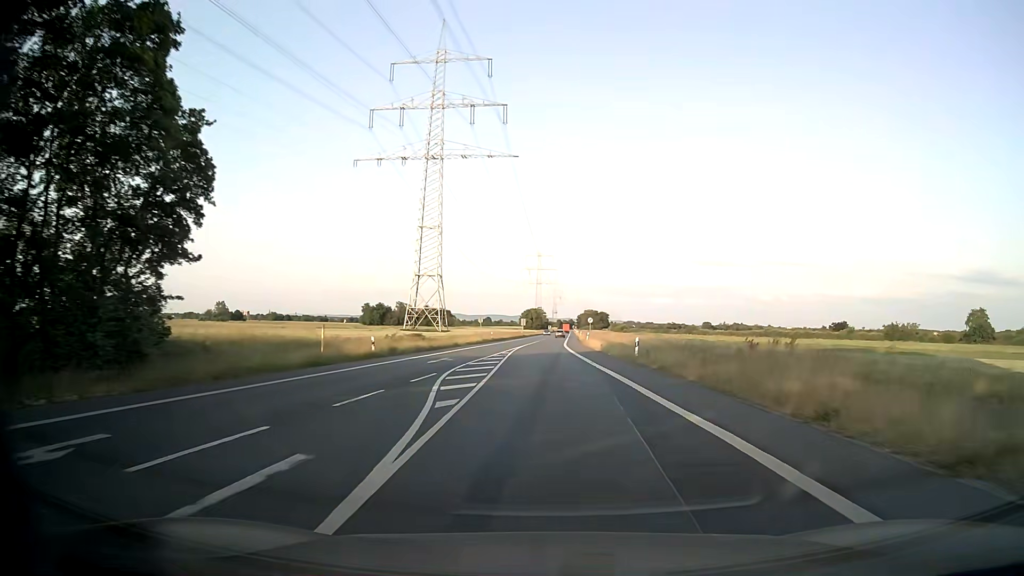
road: secondary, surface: asphalt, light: Day
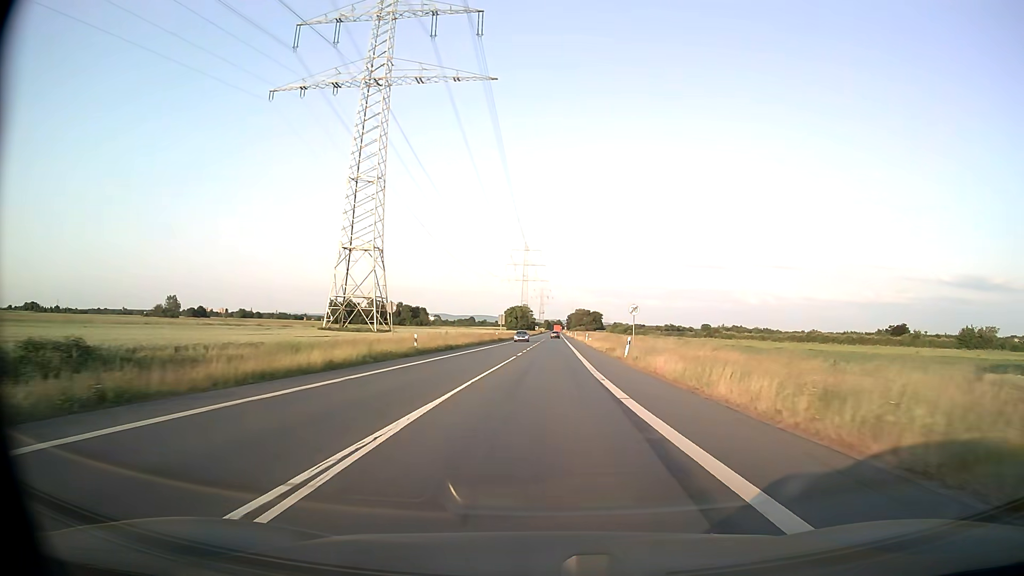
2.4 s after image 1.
(0.0, +45.6) m; +1°
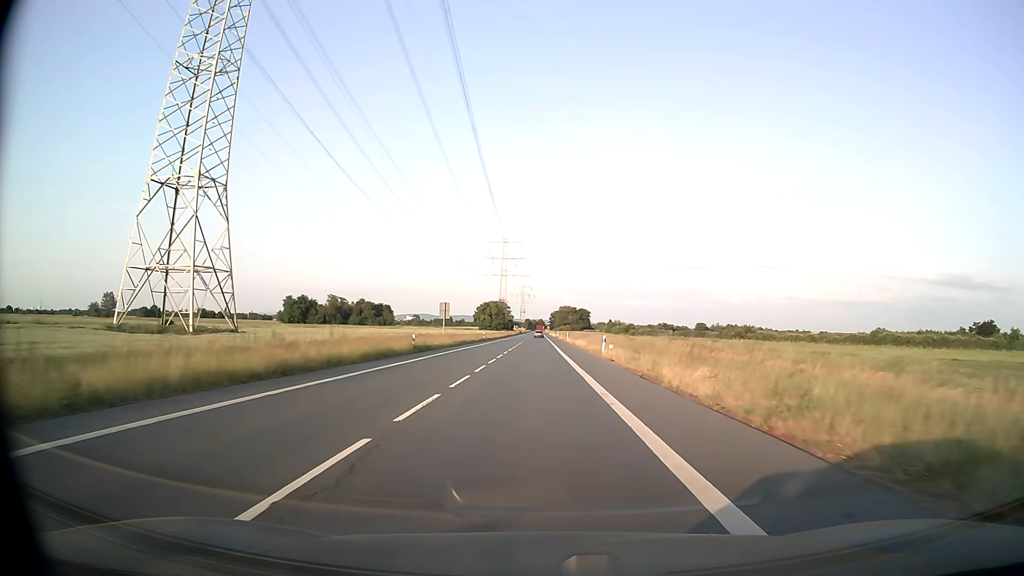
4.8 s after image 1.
(+0.9, +46.2) m; +2°
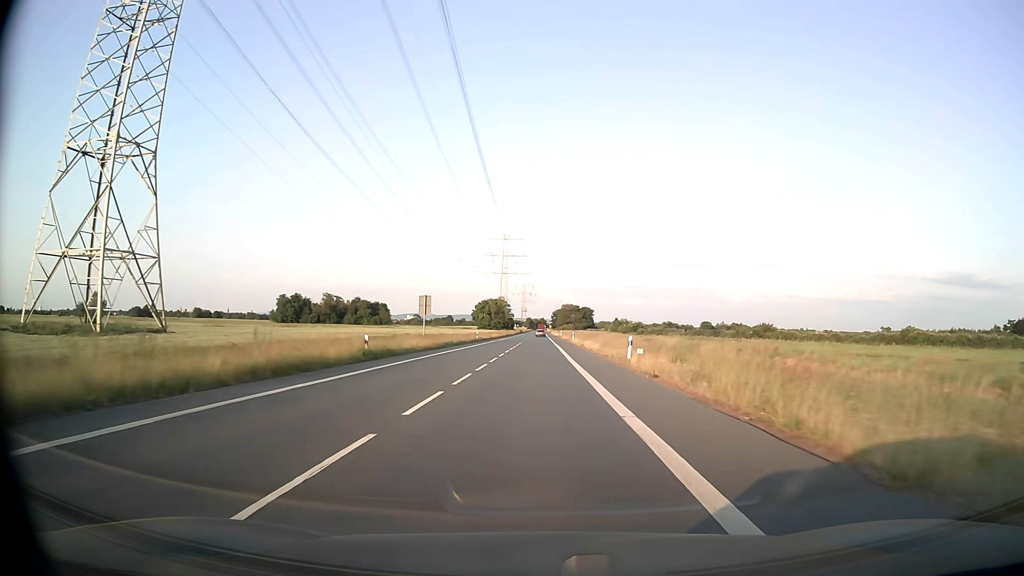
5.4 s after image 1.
(0.0, +11.7) m; 0°
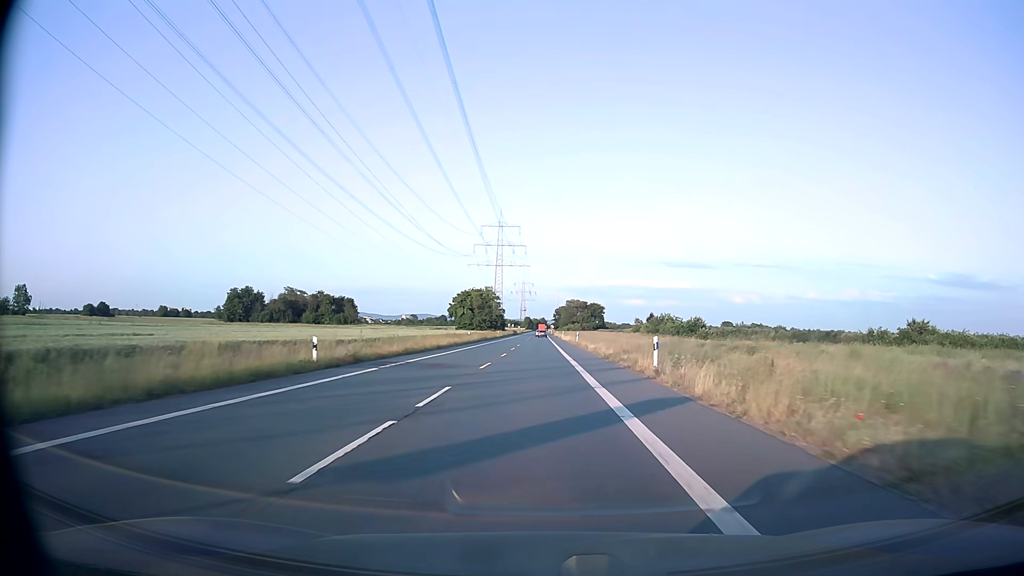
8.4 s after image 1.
(0.0, +58.9) m; 0°
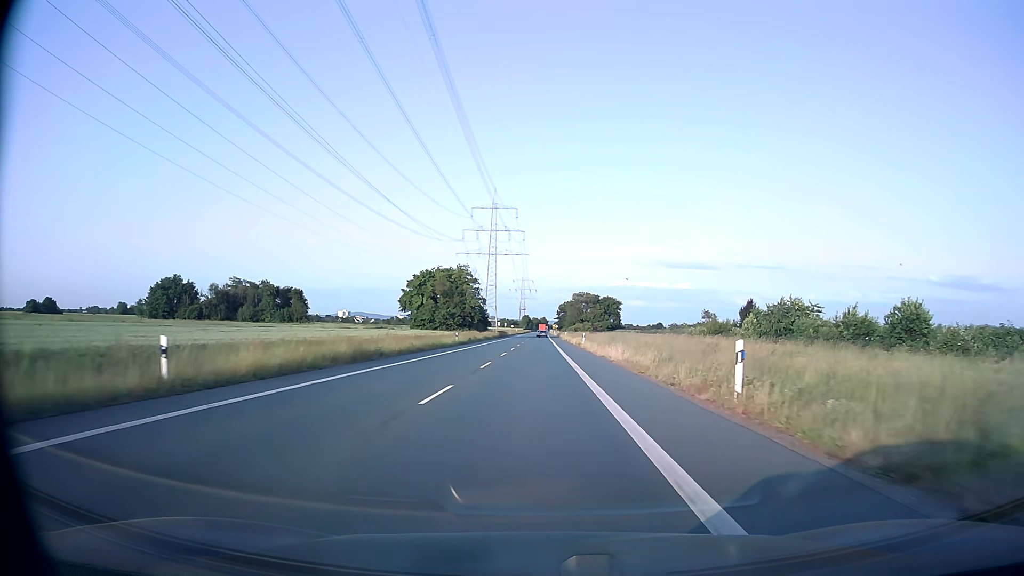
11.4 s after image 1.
(0.0, +59.8) m; 0°
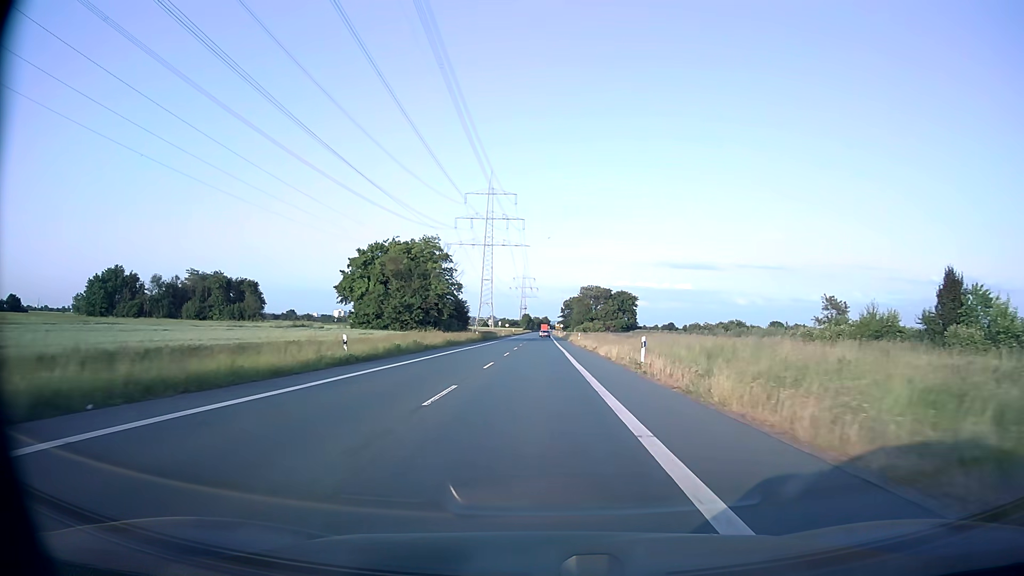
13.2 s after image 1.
(-0.1, +36.3) m; 0°
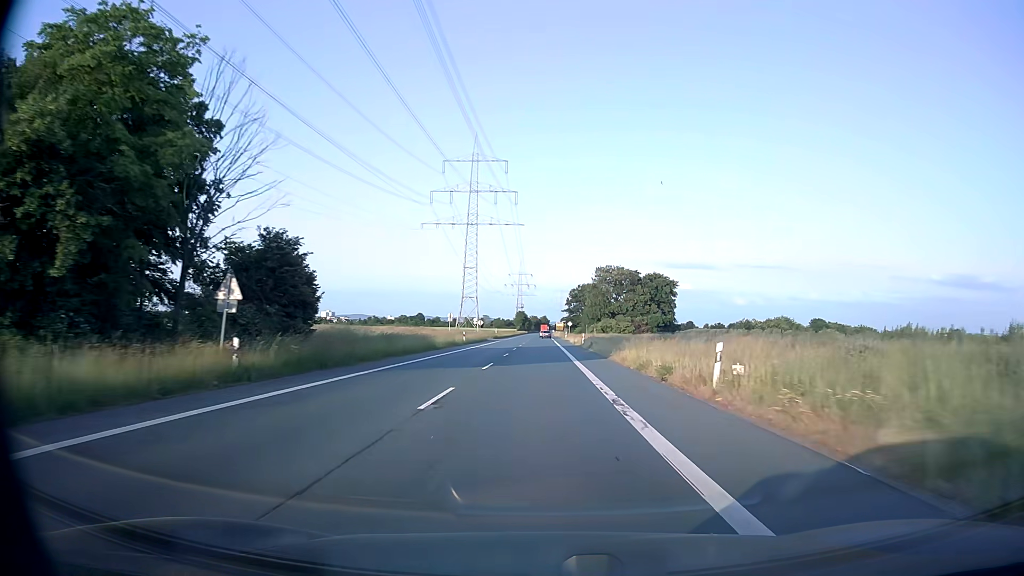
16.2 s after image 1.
(+0.1, +61.0) m; 0°
(0, +10) (0, +20) (0, +30) (0, +40) (0, +50) (0, +60) (0, +70) (0, +80) (0, +90) (0, +100) m
